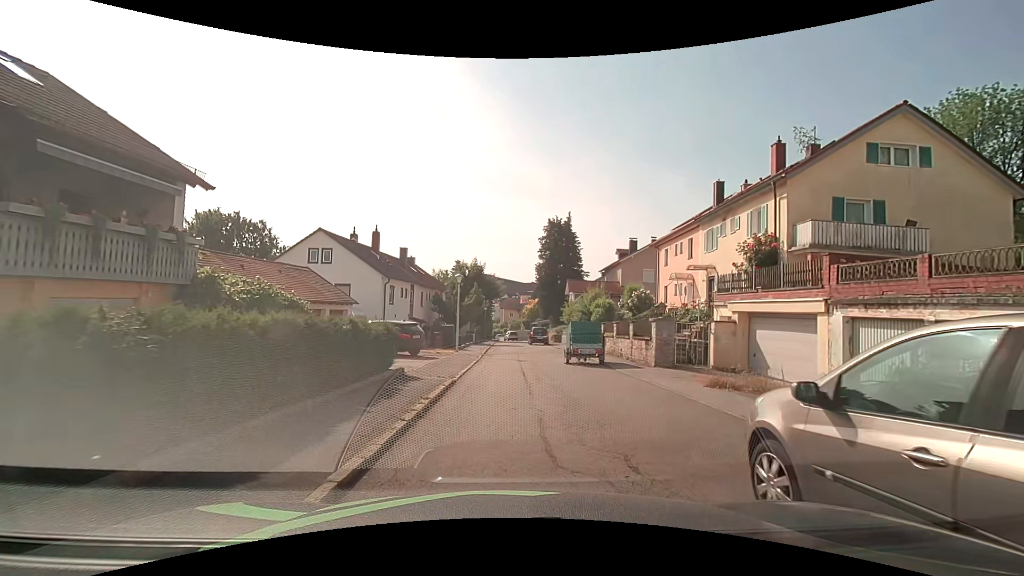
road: residential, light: Day
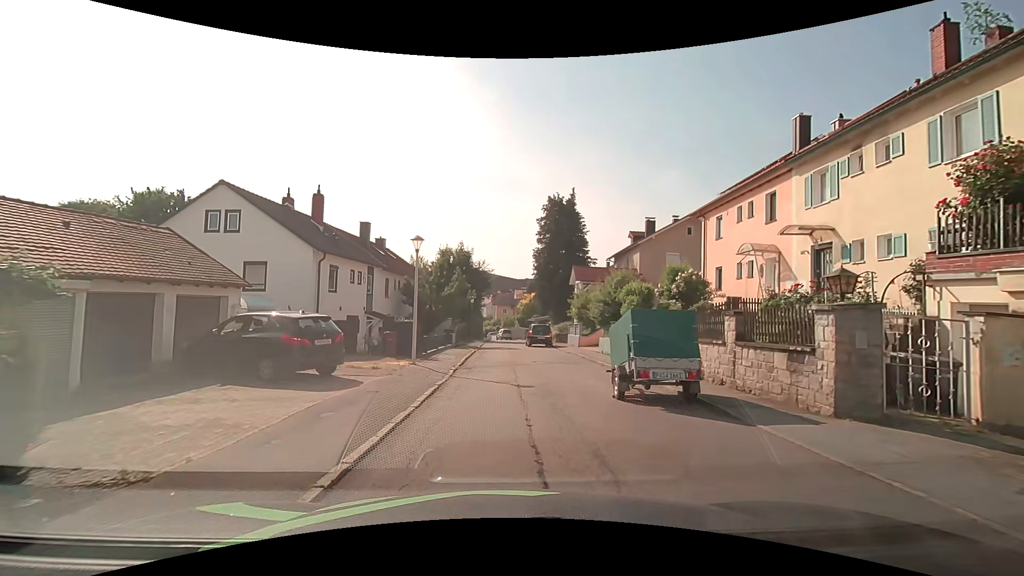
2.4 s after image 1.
(+0.2, +10.3) m; +2°
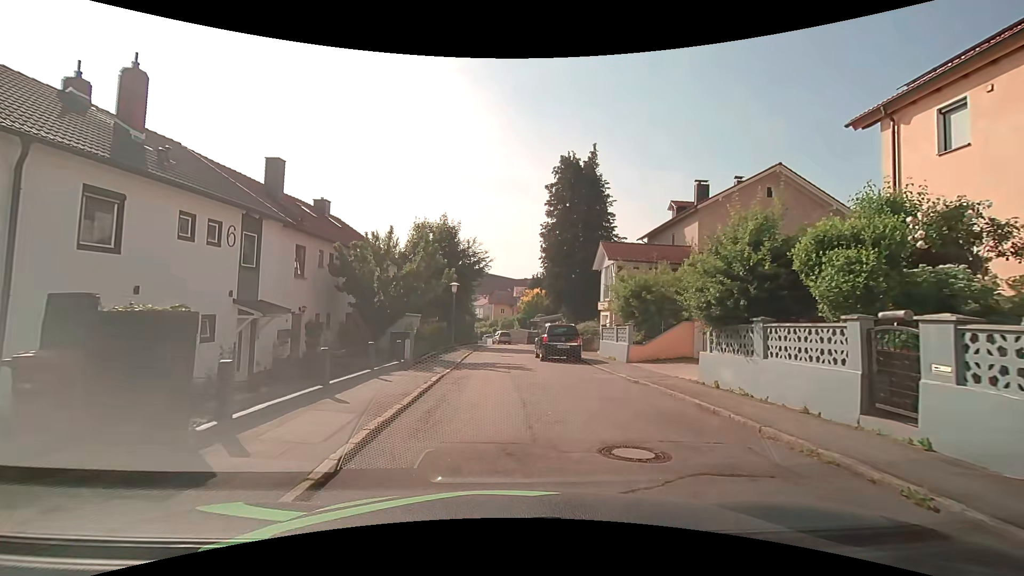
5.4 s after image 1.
(-0.1, +13.9) m; 0°
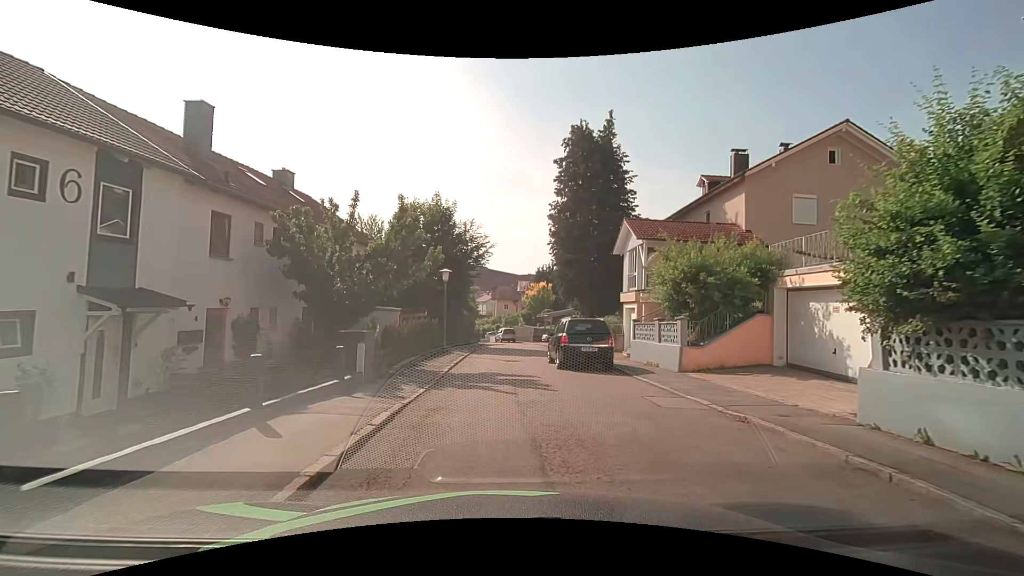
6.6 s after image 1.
(0.0, +5.6) m; 0°
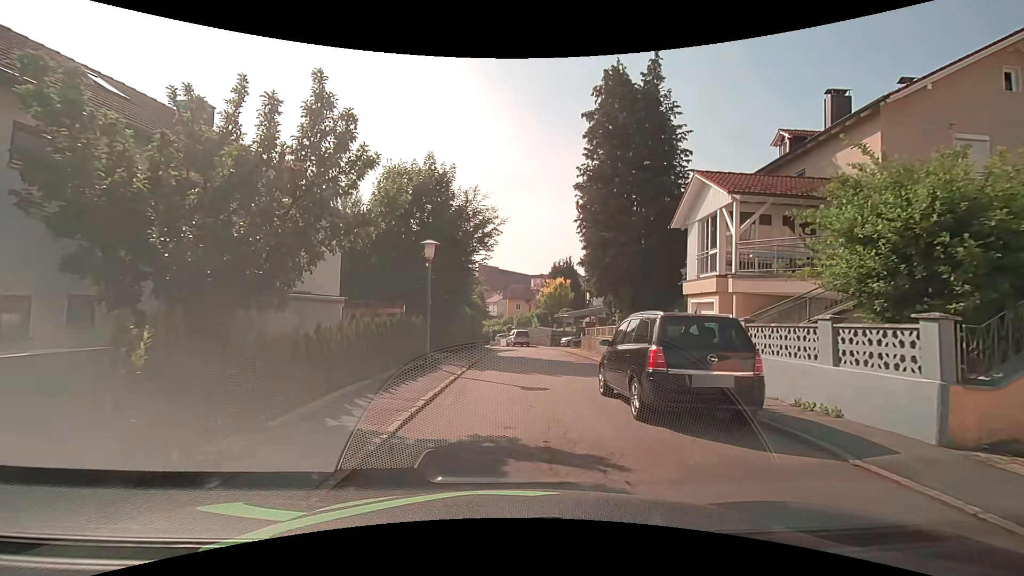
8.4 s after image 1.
(-0.1, +8.2) m; -1°
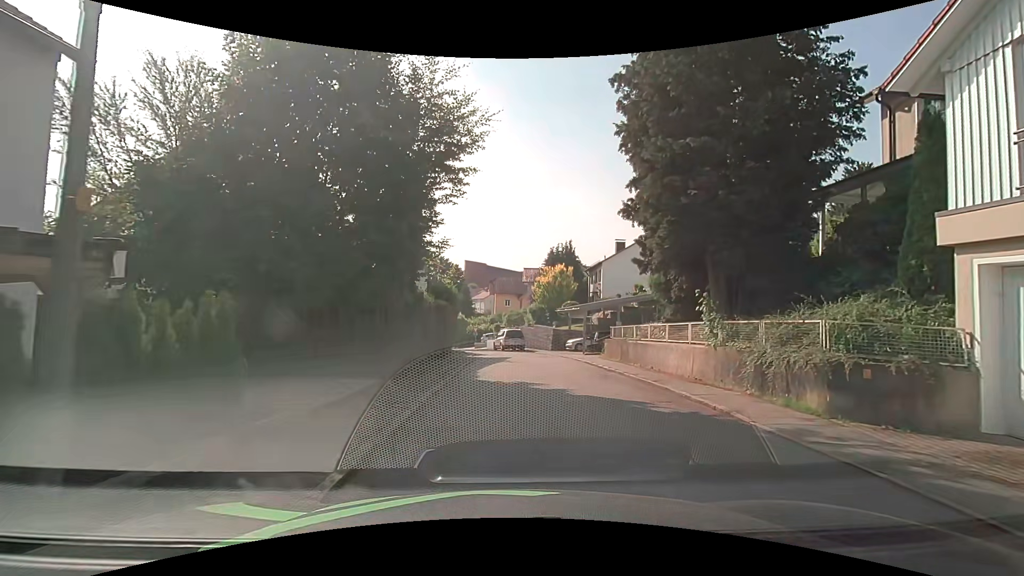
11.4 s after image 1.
(0.0, +12.3) m; +3°
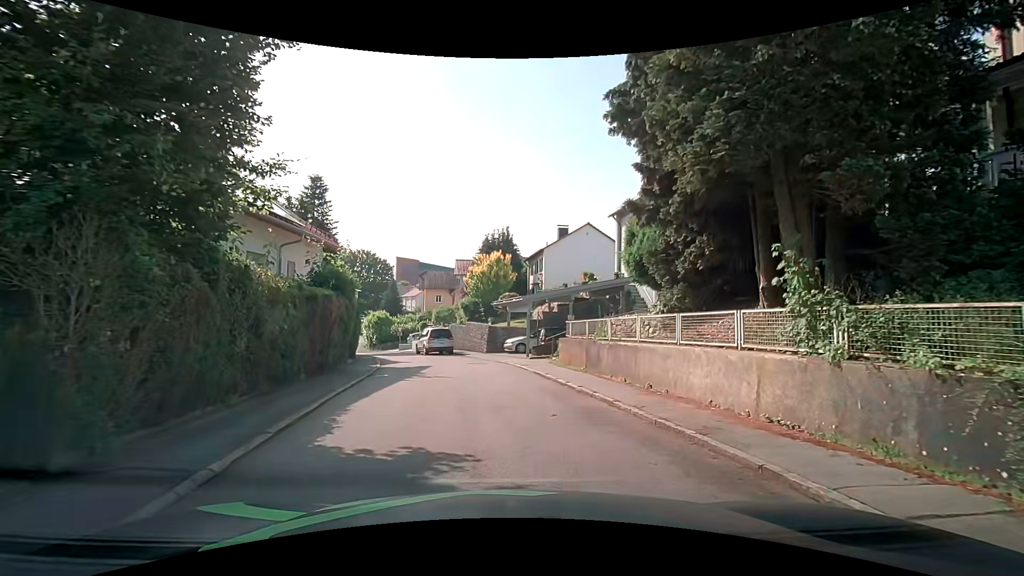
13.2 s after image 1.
(+0.2, +7.2) m; +6°
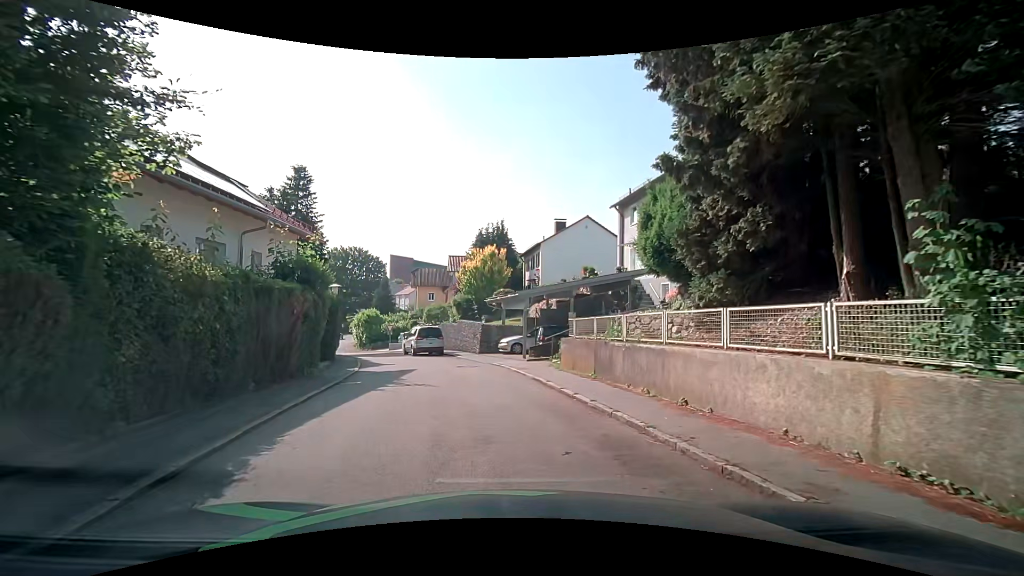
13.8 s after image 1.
(0.0, +2.4) m; 0°
